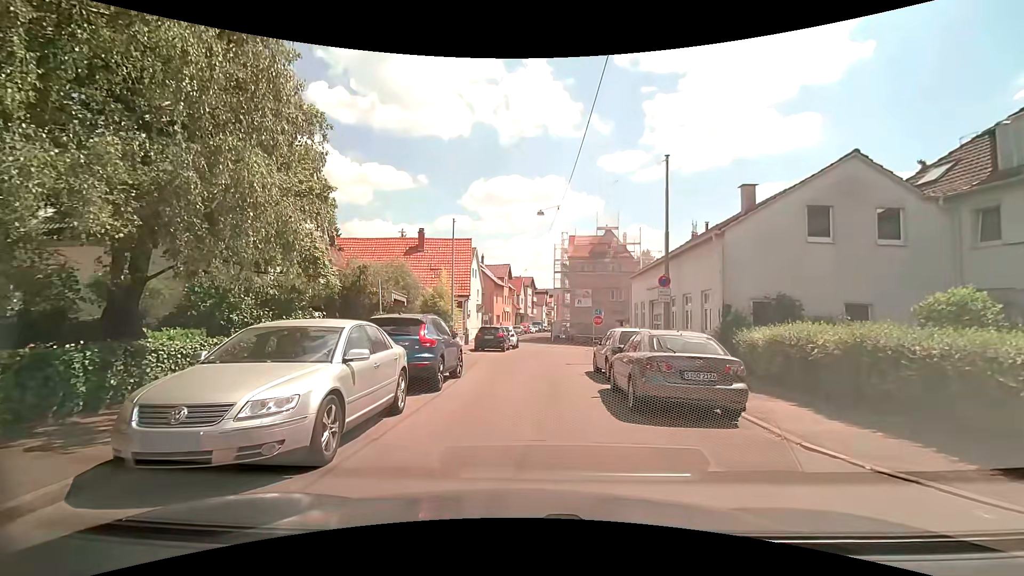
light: Day
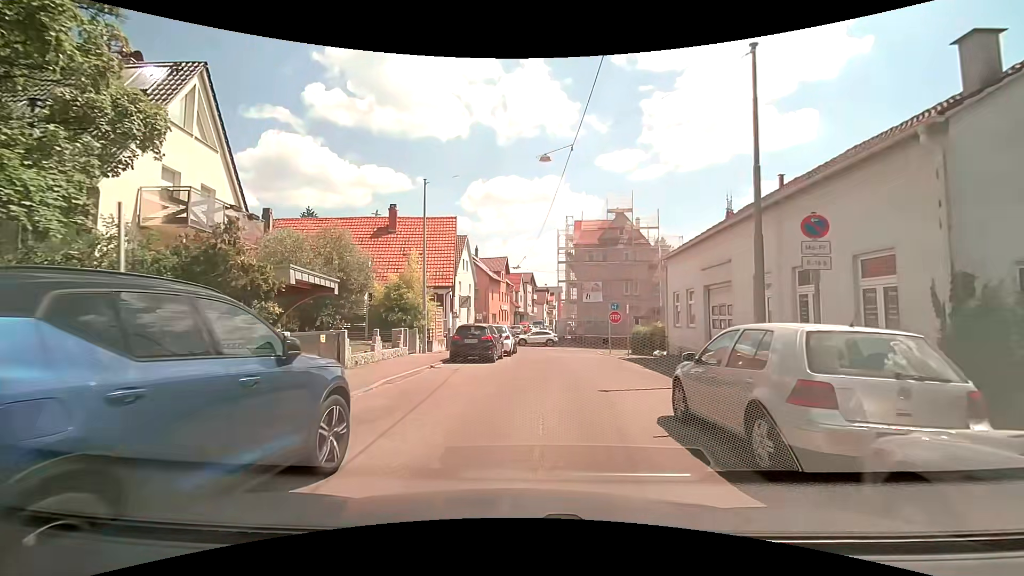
(+0.2, +9.1) m; +2°
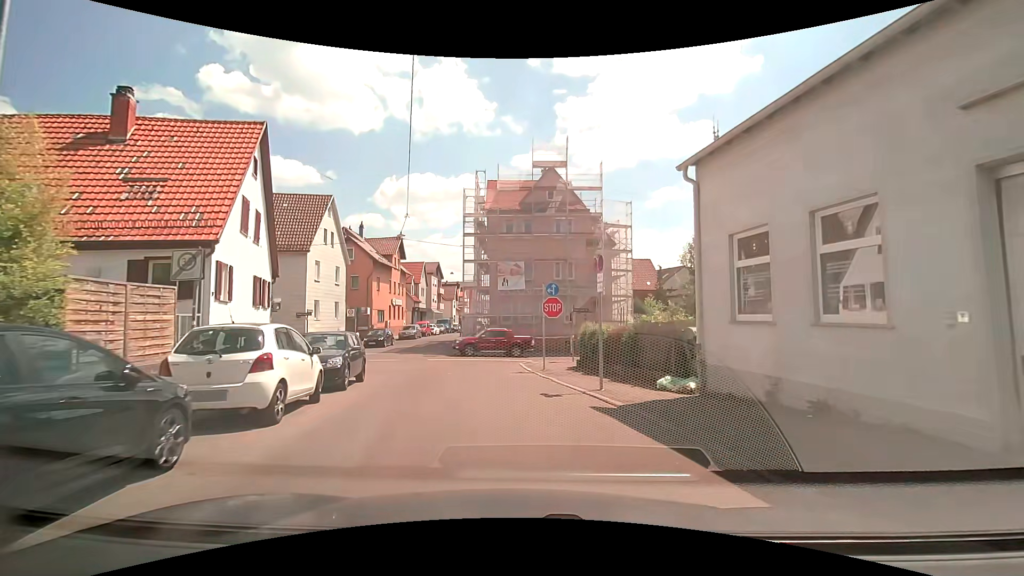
(+1.3, +15.7) m; +9°
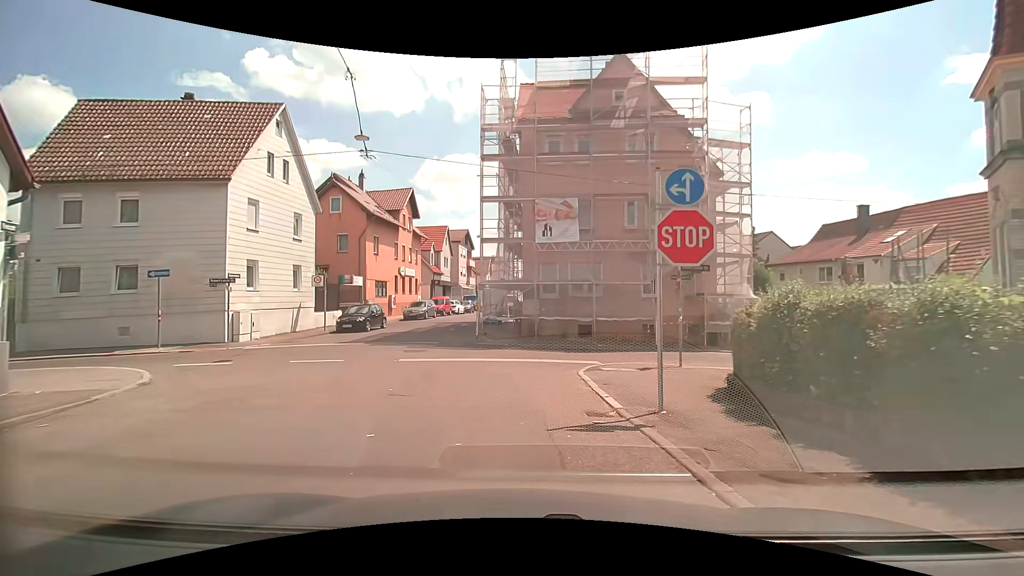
(-0.4, +13.5) m; -3°
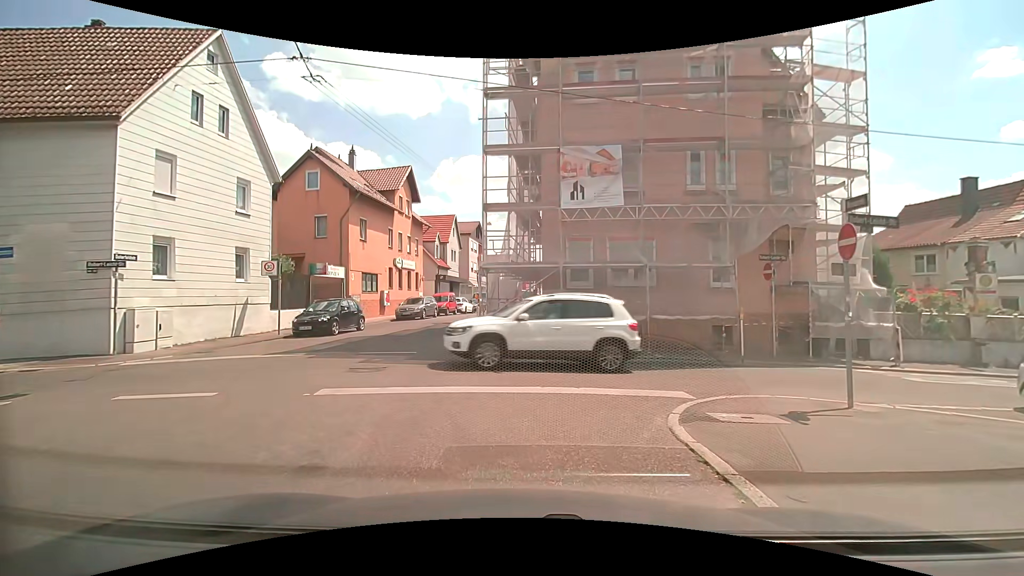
(-0.2, +6.8) m; -2°
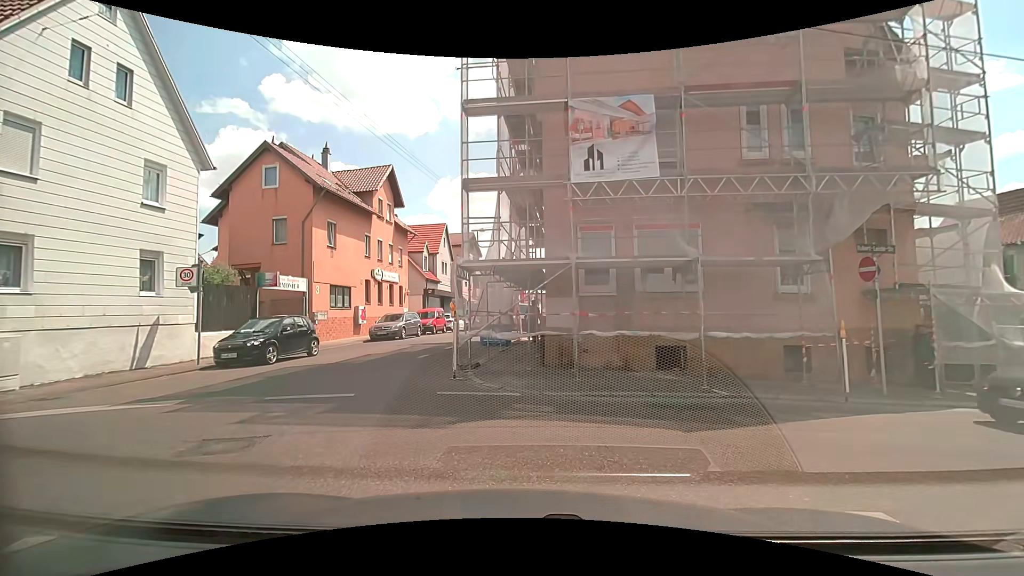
(-0.1, +4.7) m; 0°
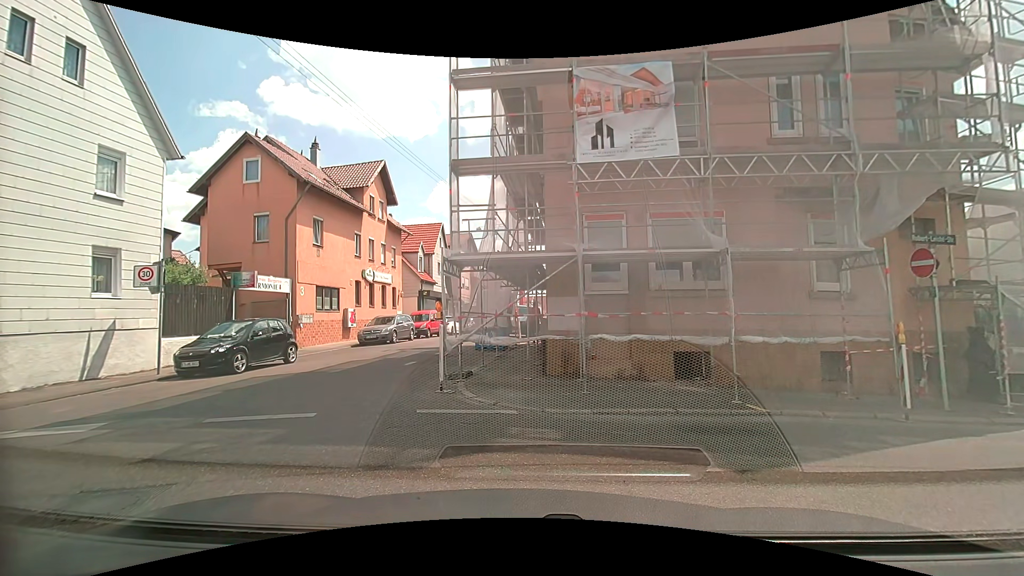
(0.0, +1.5) m; 0°
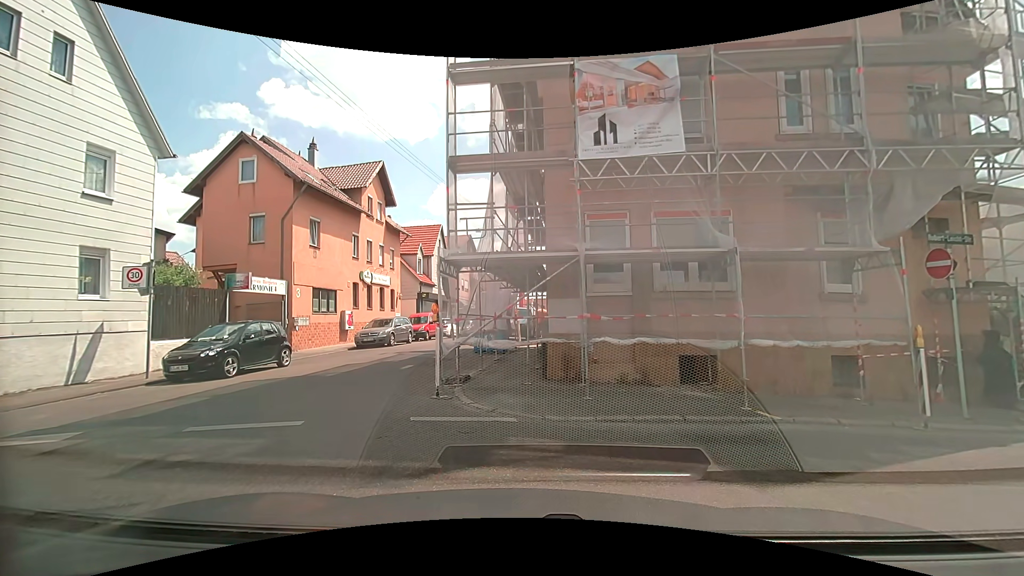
(0.0, +0.4) m; 0°
